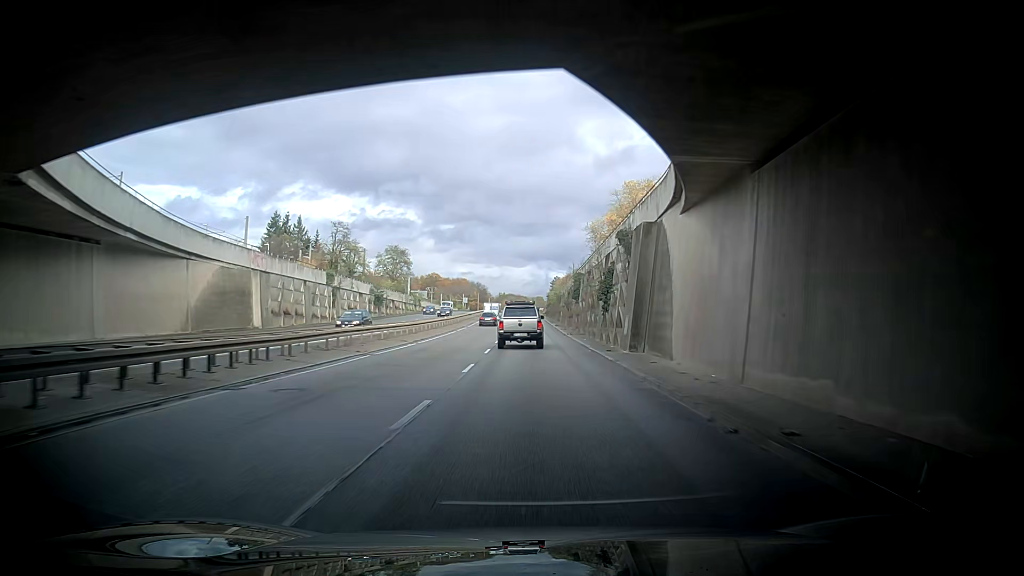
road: trunk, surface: asphalt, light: Day
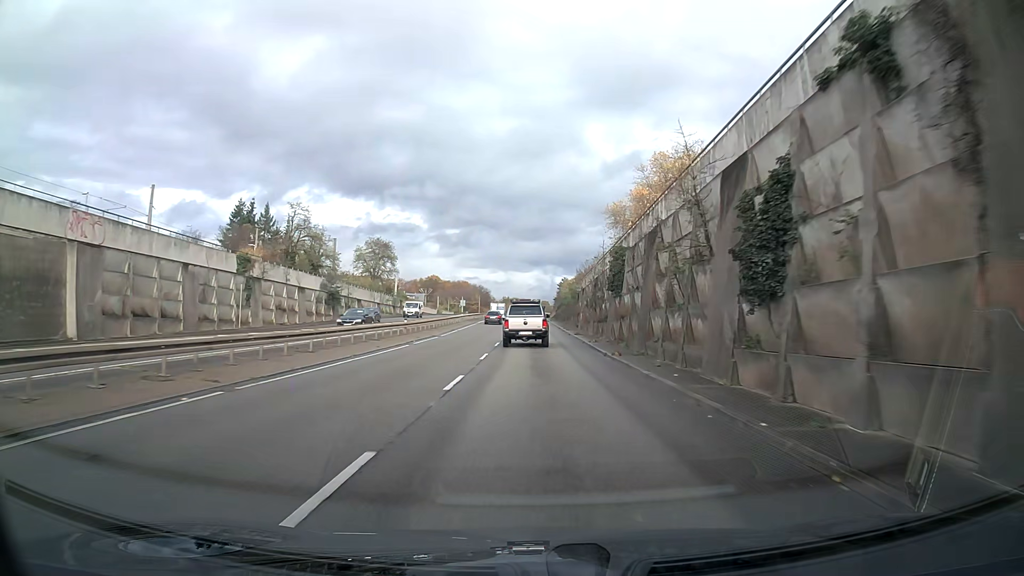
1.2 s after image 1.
(+0.4, +22.2) m; +2°
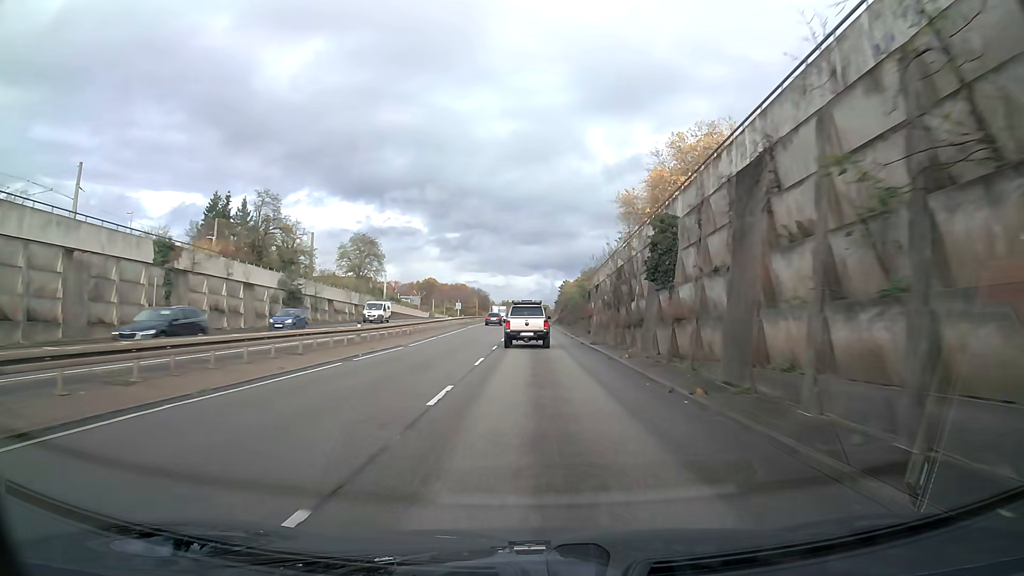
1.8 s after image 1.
(0.0, +11.0) m; 0°
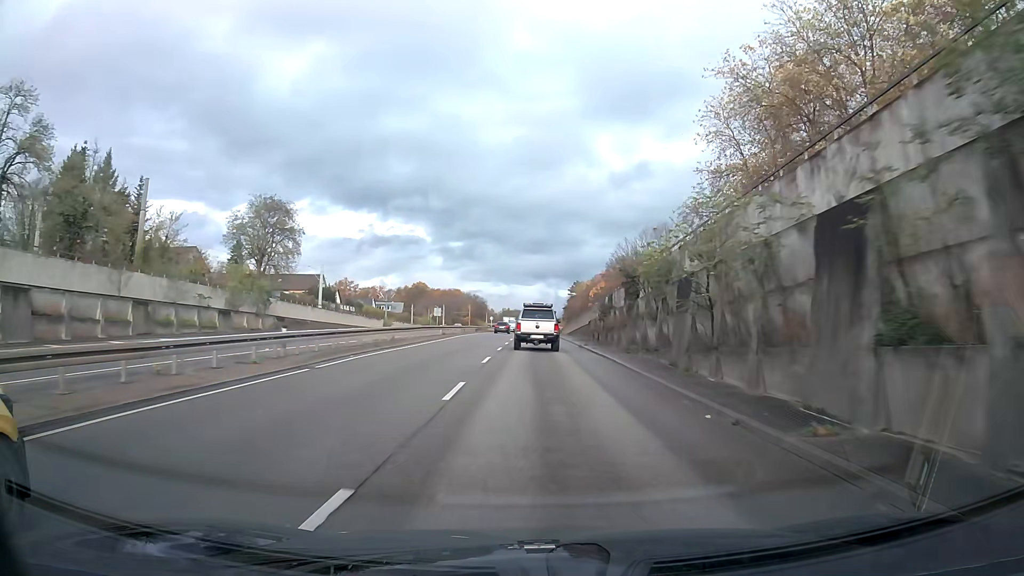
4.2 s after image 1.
(-0.2, +43.7) m; 0°
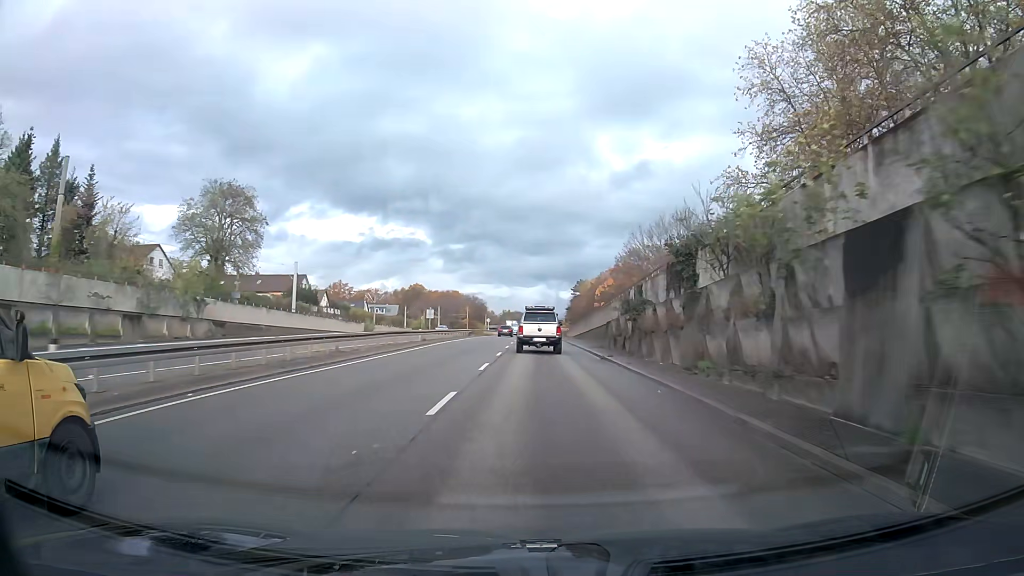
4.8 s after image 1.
(0.0, +10.9) m; 0°
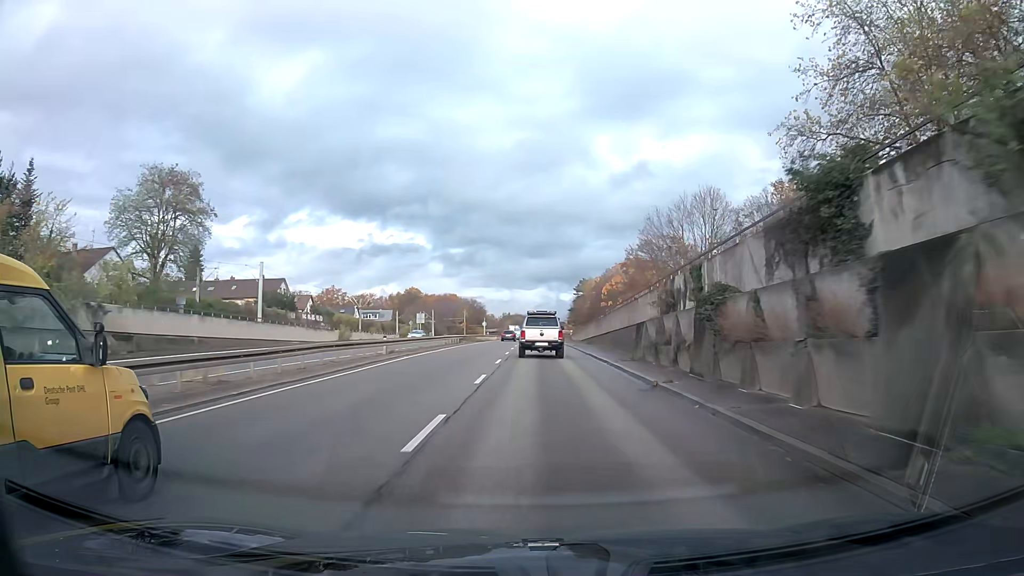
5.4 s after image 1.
(0.0, +10.9) m; 0°
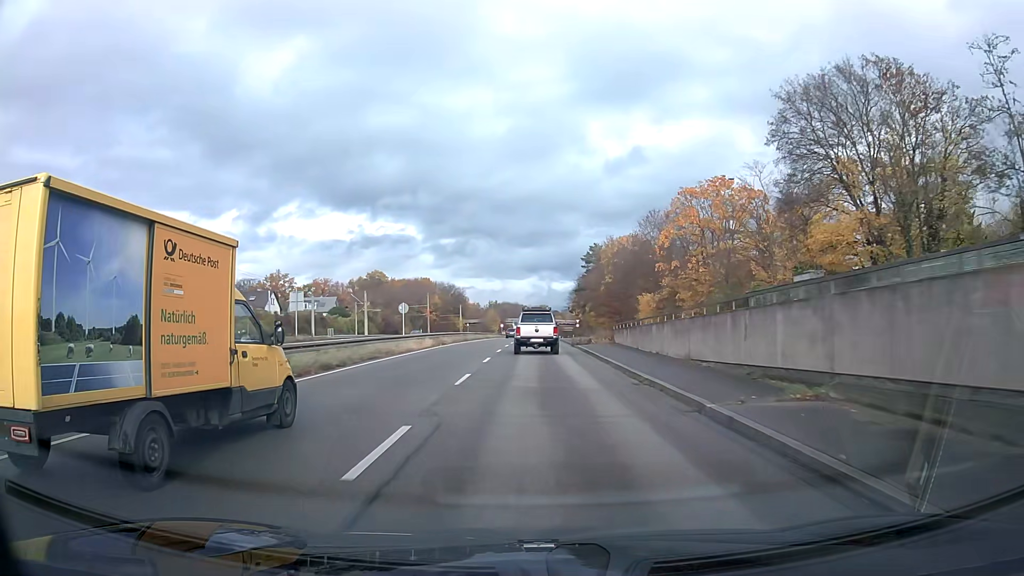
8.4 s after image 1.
(+0.2, +54.8) m; 0°
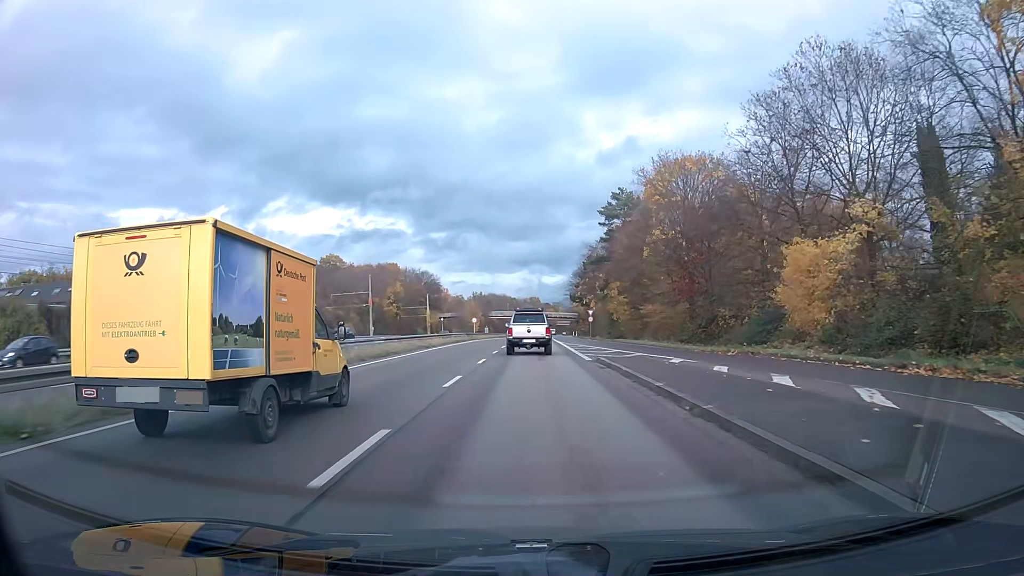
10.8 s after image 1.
(+0.3, +44.7) m; +1°
